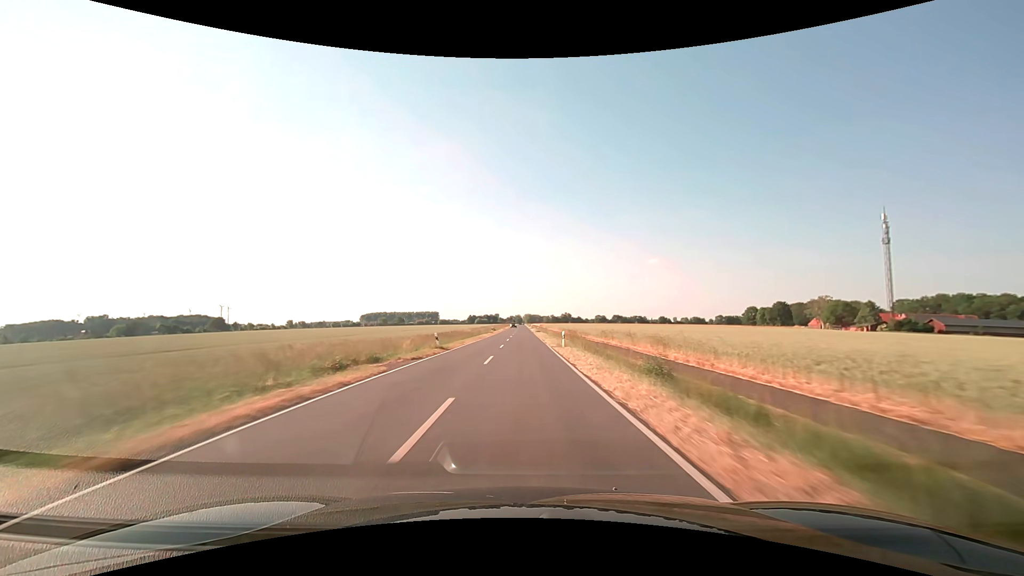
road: secondary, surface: asphalt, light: Day
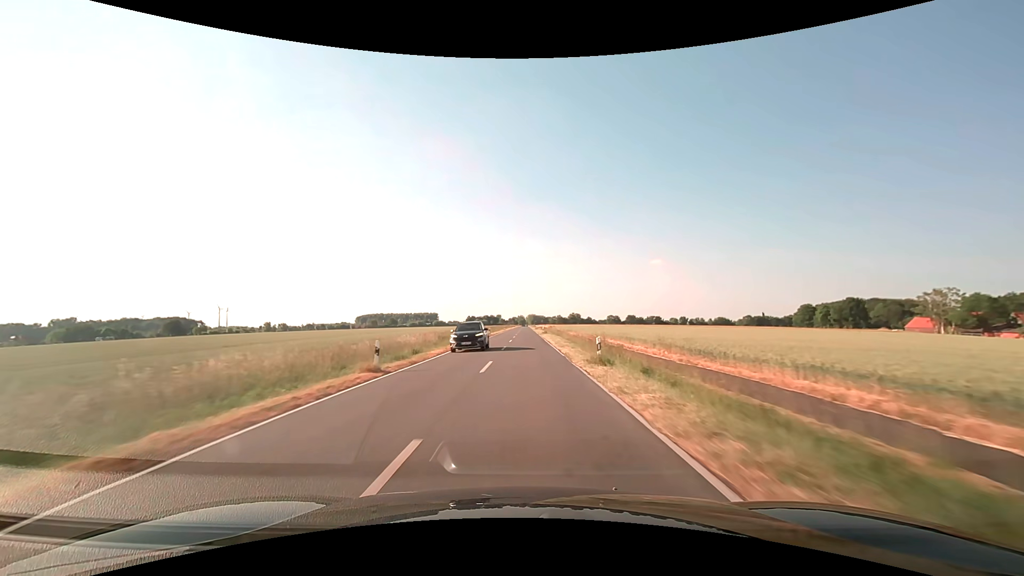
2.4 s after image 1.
(-0.1, +63.3) m; 0°
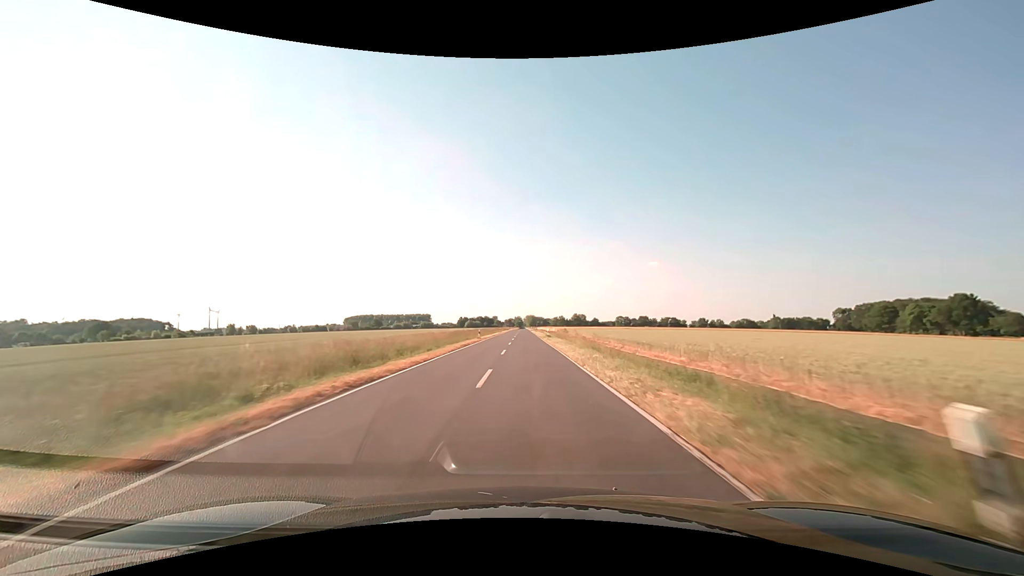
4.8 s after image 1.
(-0.1, +63.4) m; 0°
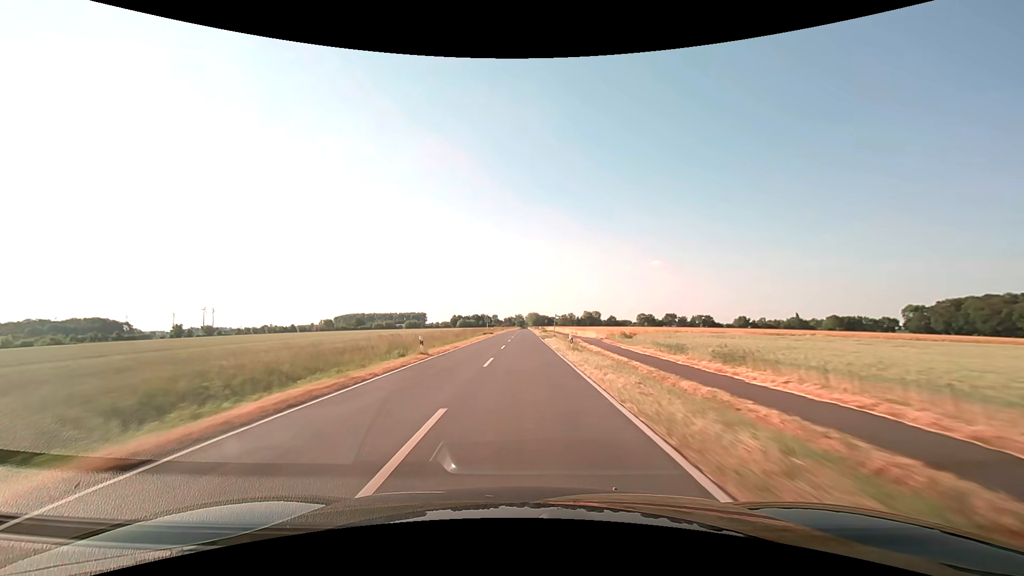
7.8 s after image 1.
(+0.2, +79.4) m; 0°
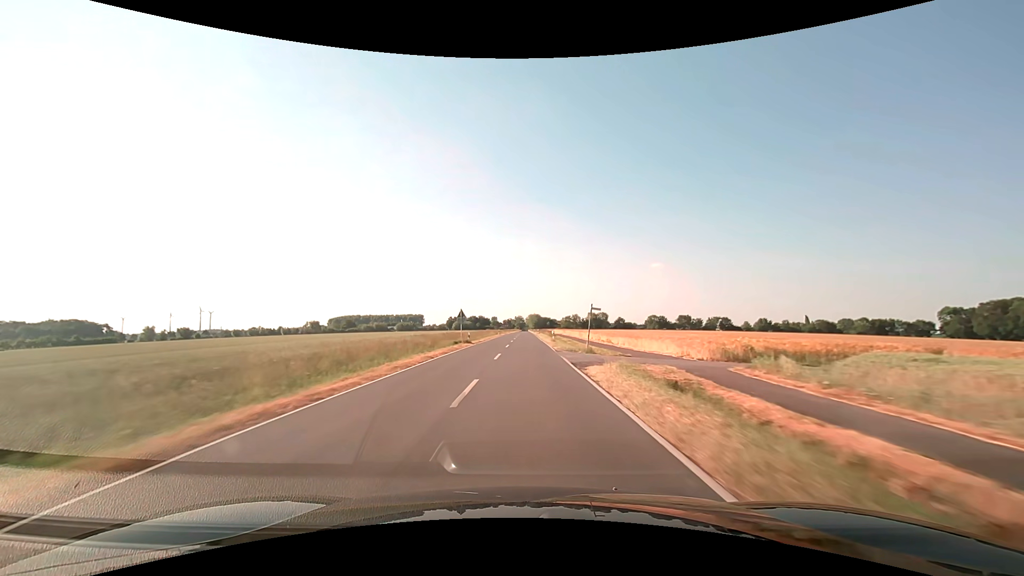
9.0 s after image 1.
(0.0, +31.8) m; 0°
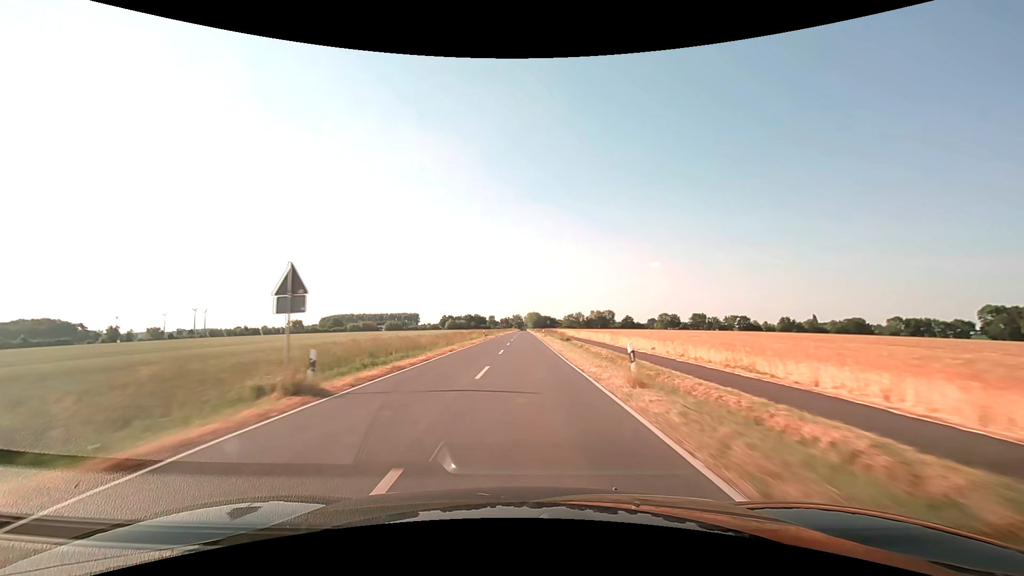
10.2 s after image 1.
(0.0, +31.7) m; 0°
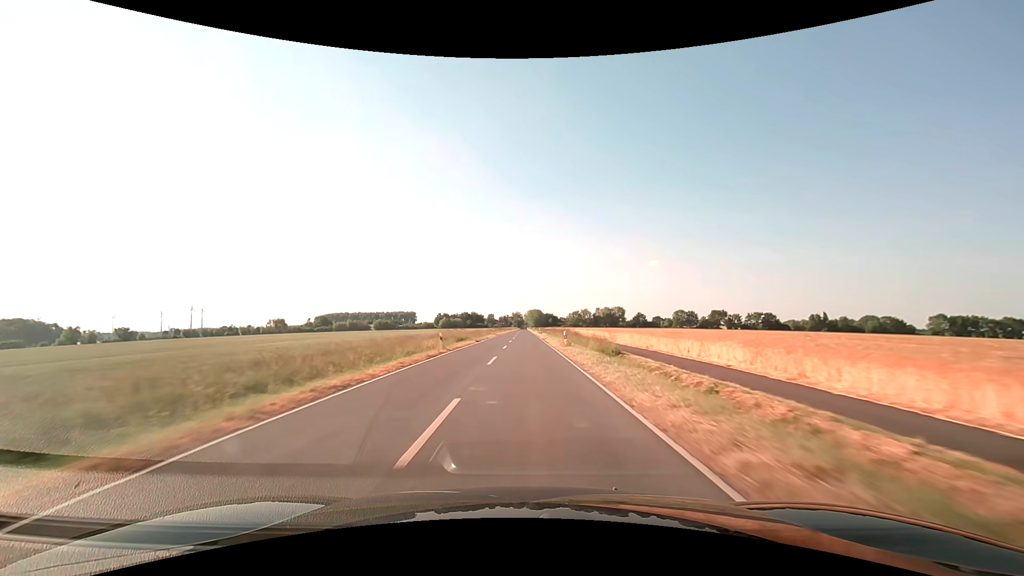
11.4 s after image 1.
(0.0, +31.7) m; 0°
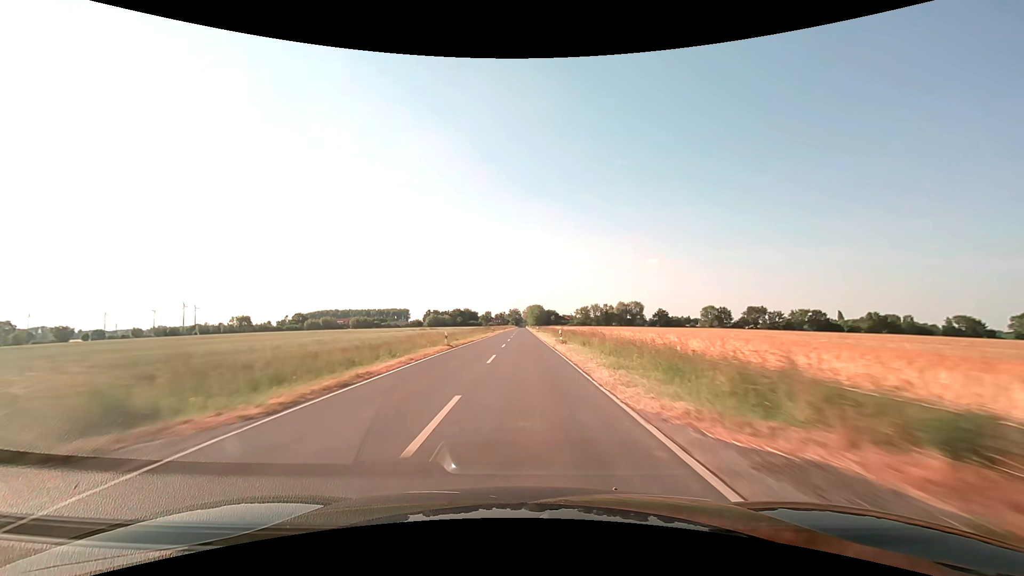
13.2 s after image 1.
(+0.1, +47.6) m; 0°
(0, +10) (0, +20) (0, +30) (0, +40) (0, +50) (0, +60) (0, +70) (0, +80) (0, +90) (0, +100) m
